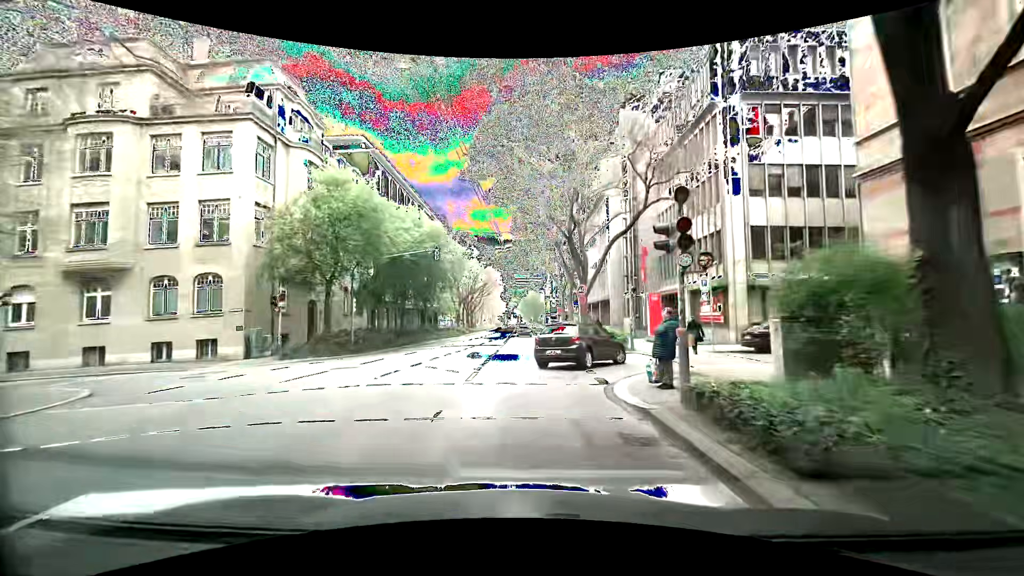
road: secondary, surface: asphalt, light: Day
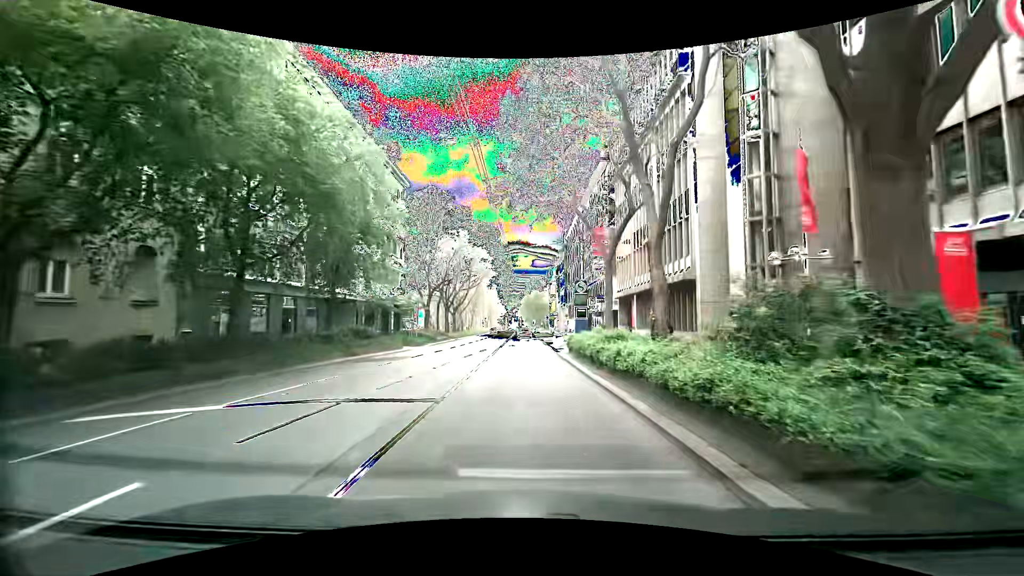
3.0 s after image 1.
(+0.2, +25.8) m; 0°
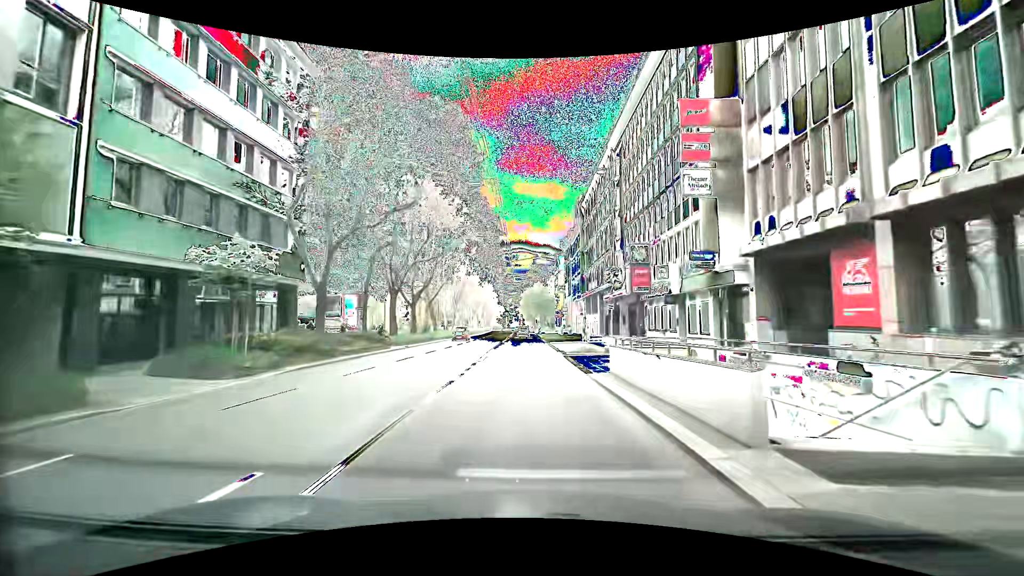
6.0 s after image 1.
(+0.2, +27.8) m; 0°
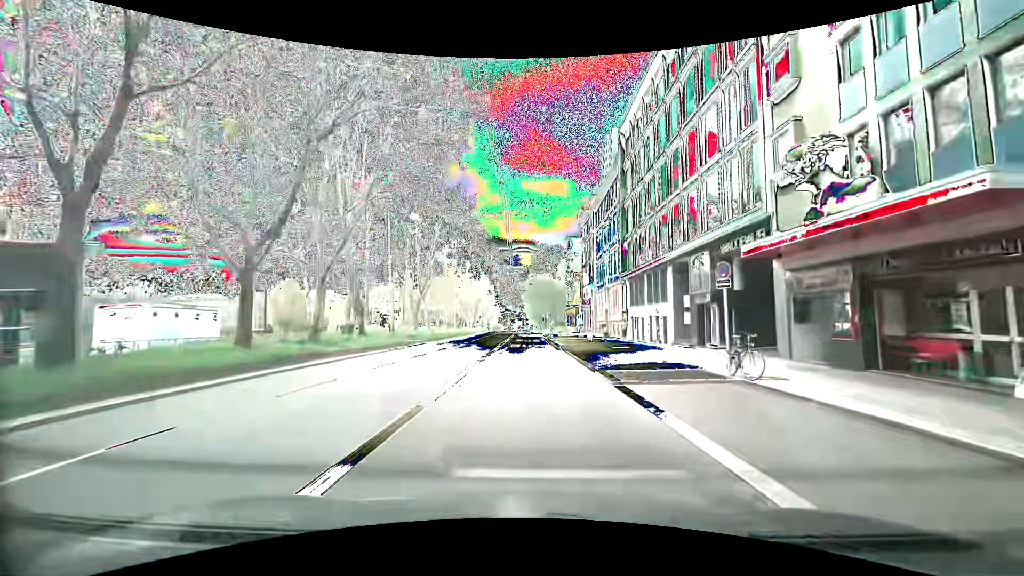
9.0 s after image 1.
(+0.3, +28.7) m; 0°
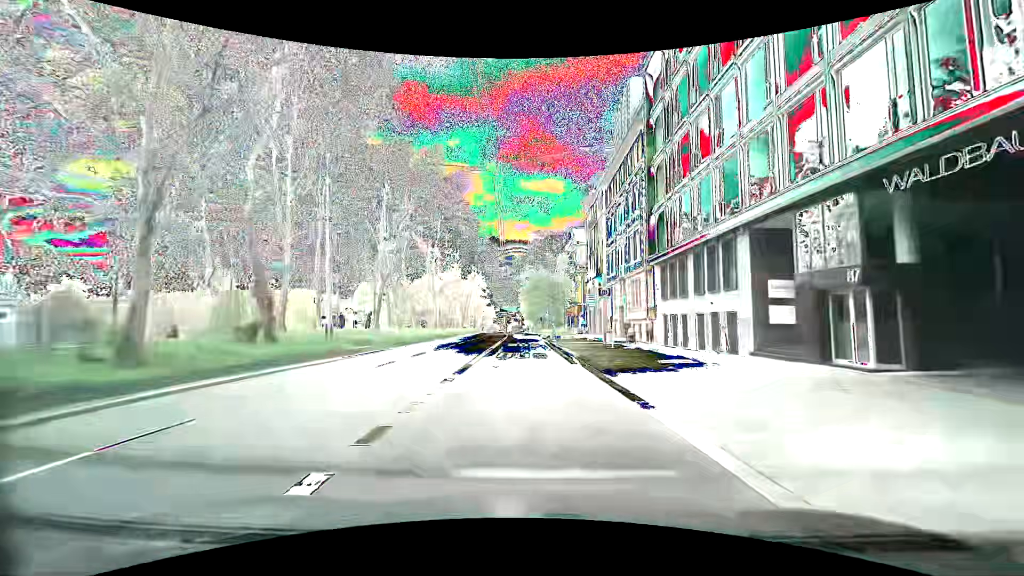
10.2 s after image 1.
(0.0, +11.4) m; +1°
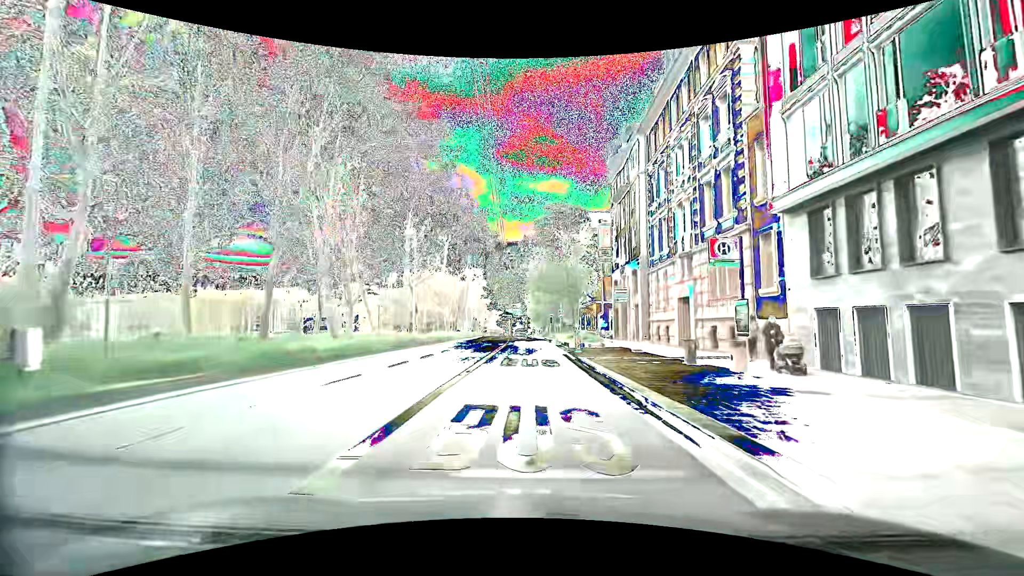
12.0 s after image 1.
(+0.1, +16.8) m; +1°
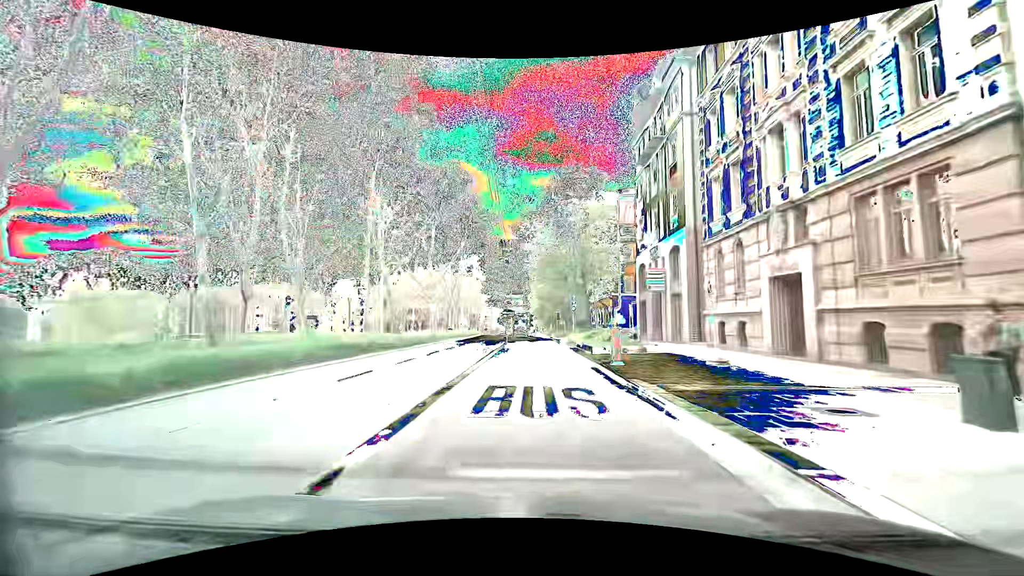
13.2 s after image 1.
(-0.1, +11.4) m; +1°
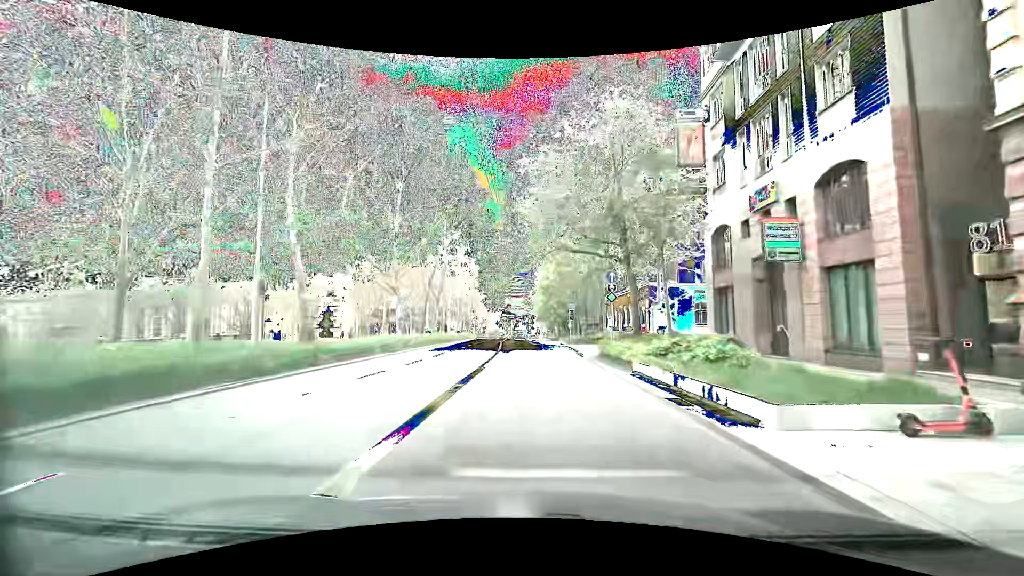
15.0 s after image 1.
(-0.5, +17.2) m; -1°
(0, +10) (0, +20) (-1, +30) (-1, +40) (-1, +50) (-2, +60) (-2, +70) (-2, +80) (-2, +90) (-2, +100) m
